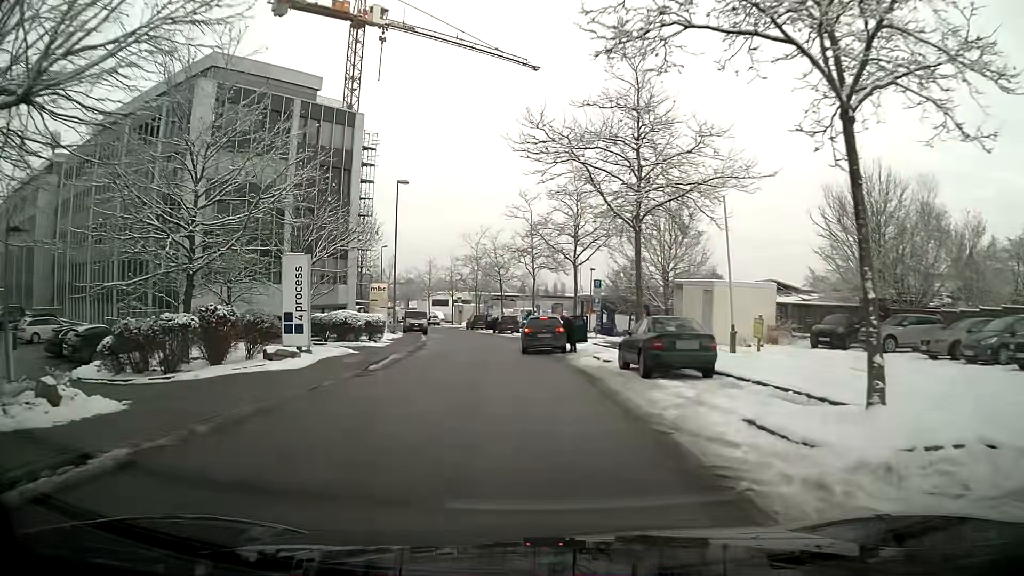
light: Day
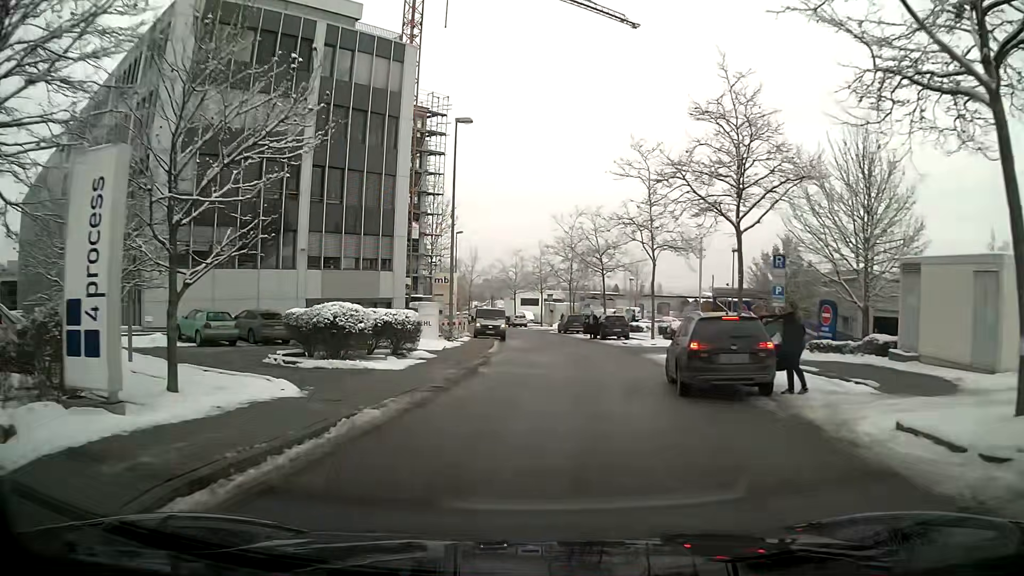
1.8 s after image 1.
(-1.0, +14.3) m; -6°
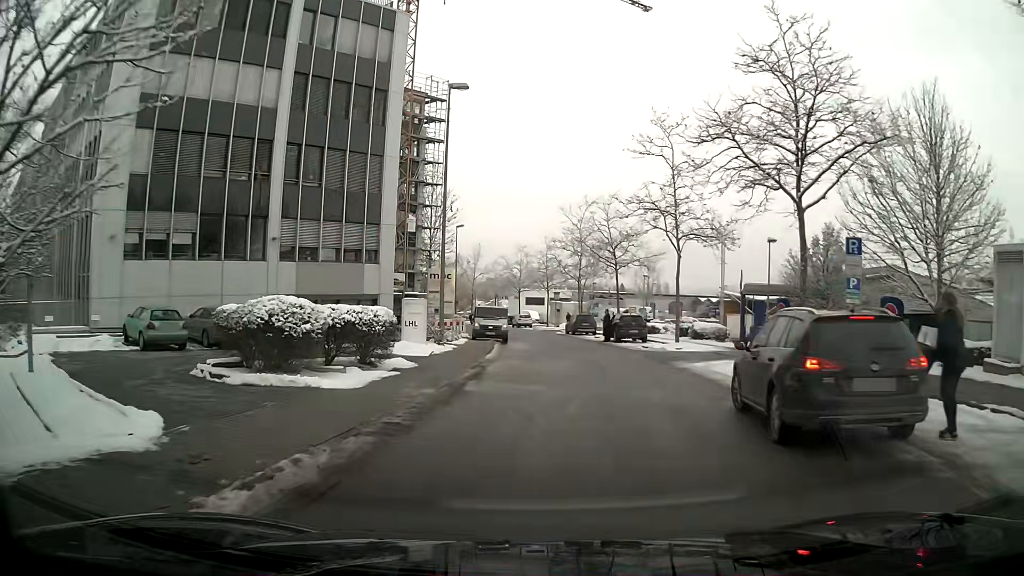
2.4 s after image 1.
(0.0, +4.7) m; 0°
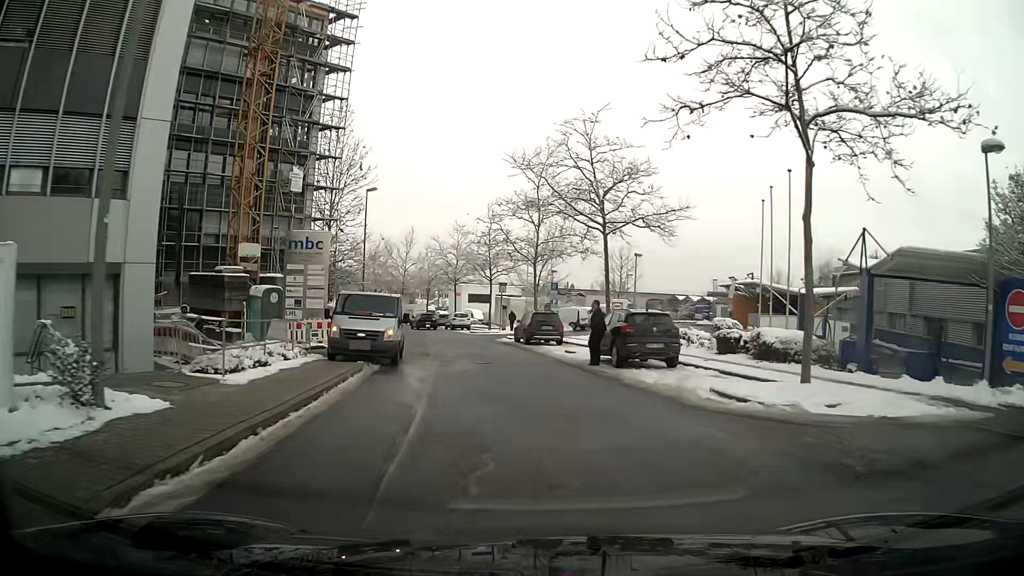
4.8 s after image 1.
(+0.8, +18.7) m; +3°
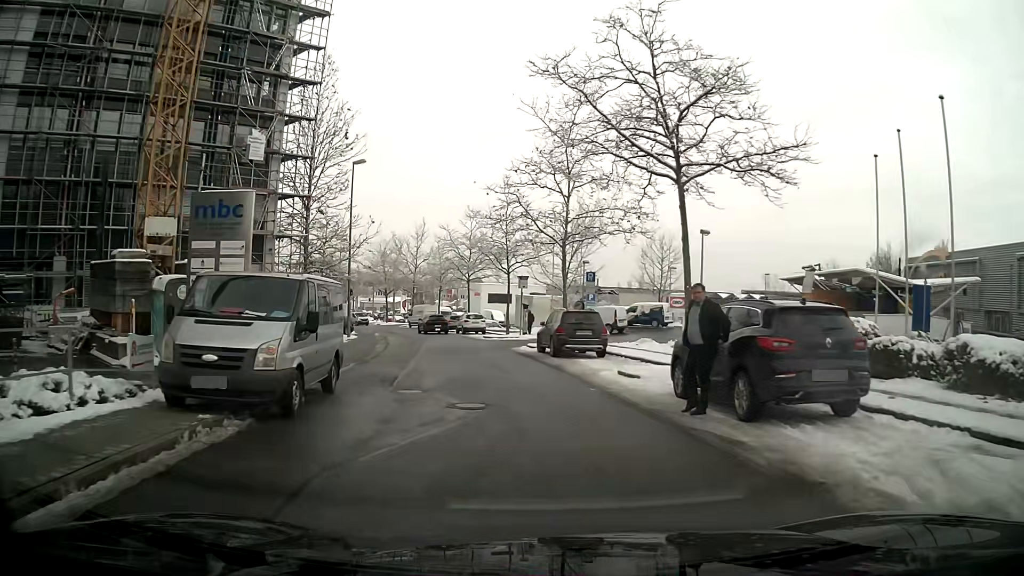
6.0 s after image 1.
(-0.1, +9.6) m; -2°
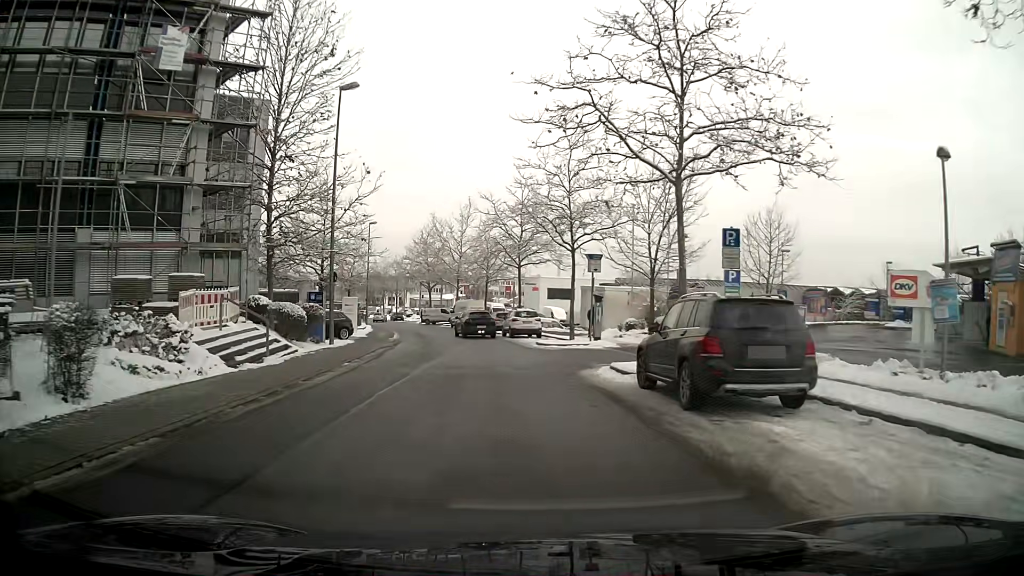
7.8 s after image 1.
(-0.6, +13.3) m; -5°
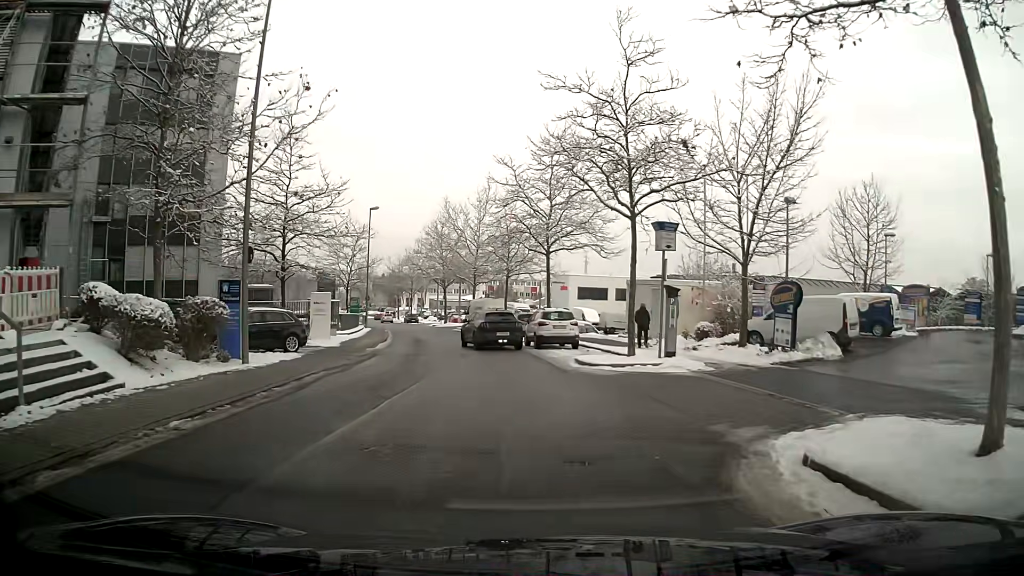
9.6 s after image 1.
(-0.2, +10.0) m; -2°
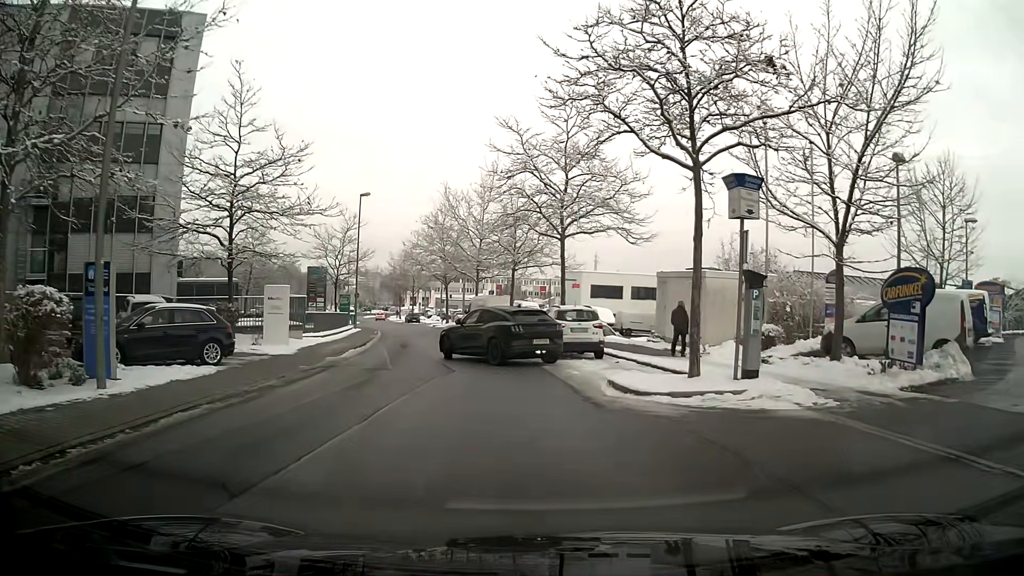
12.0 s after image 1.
(-0.1, +6.0) m; -1°
(-1, +10) (-3, +20) (-4, +30) (-5, +40) (-7, +49) (-9, +59) (-12, +69) (-14, +78) (-17, +88) (-20, +98) m
